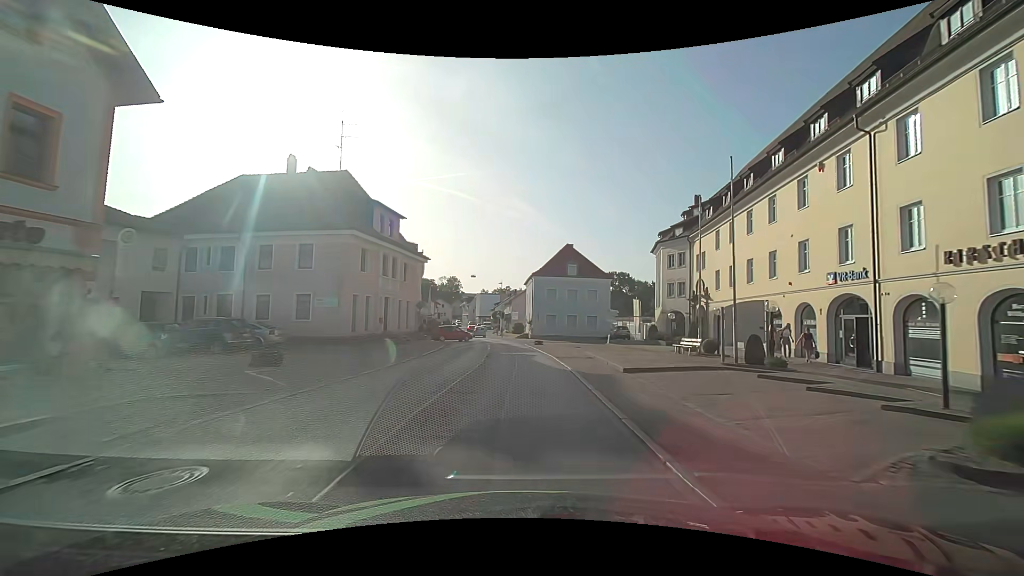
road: secondary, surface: asphalt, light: Day
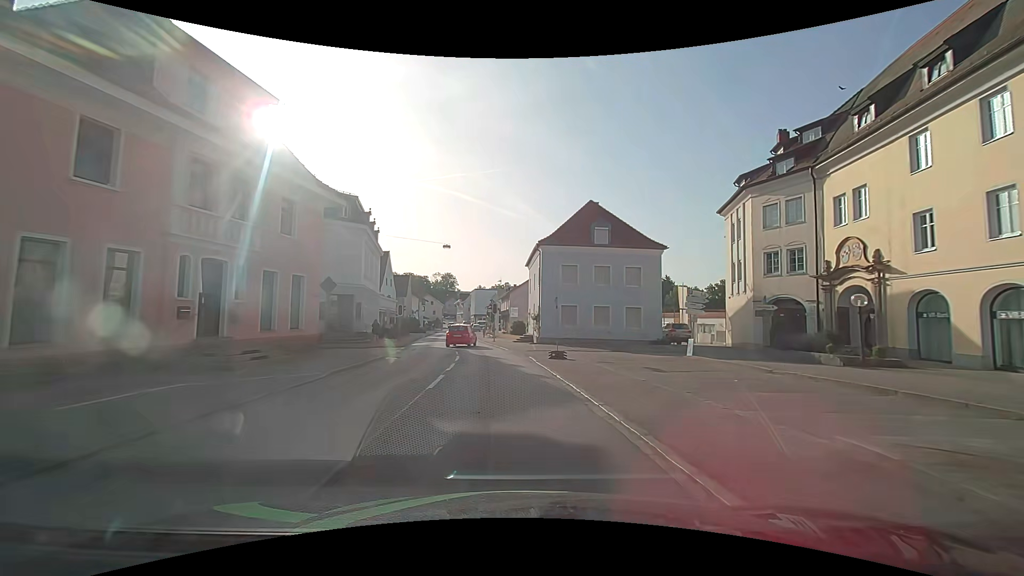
(0.0, +21.2) m; 0°
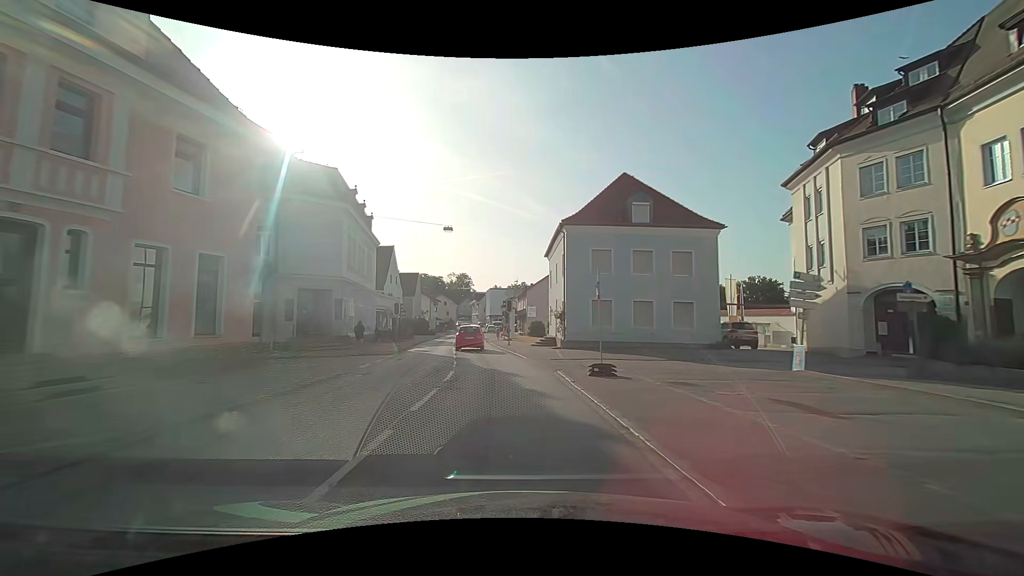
(-0.1, +7.3) m; -1°
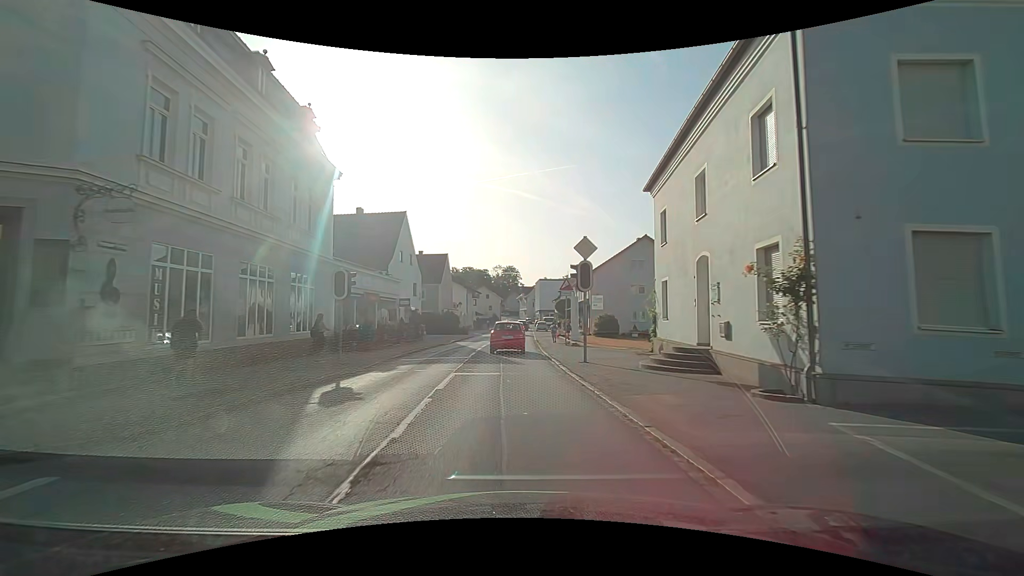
(-1.2, +20.0) m; -7°
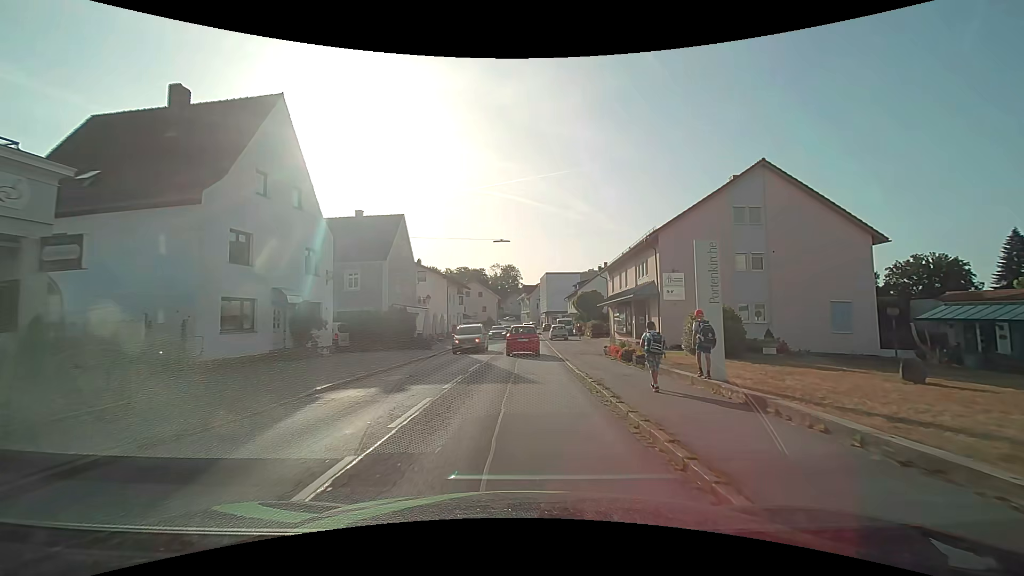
(-0.1, +26.9) m; +1°
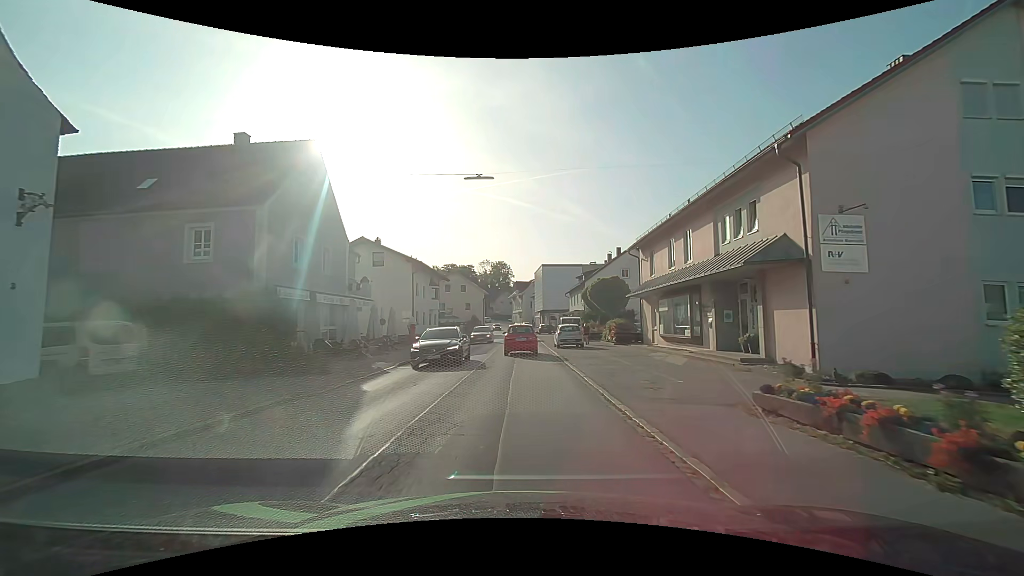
(-0.1, +16.4) m; +1°
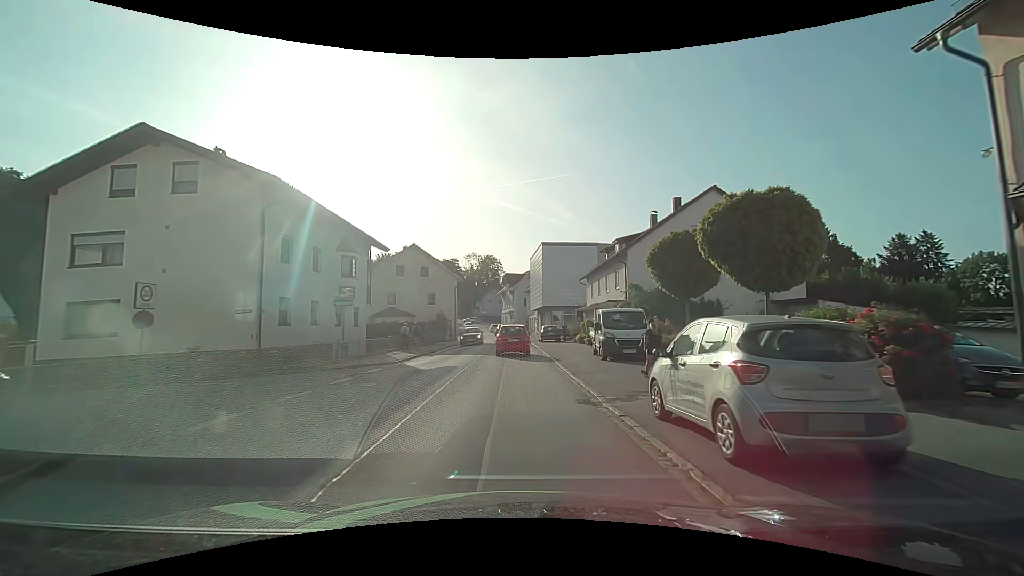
(0.0, +26.2) m; +1°
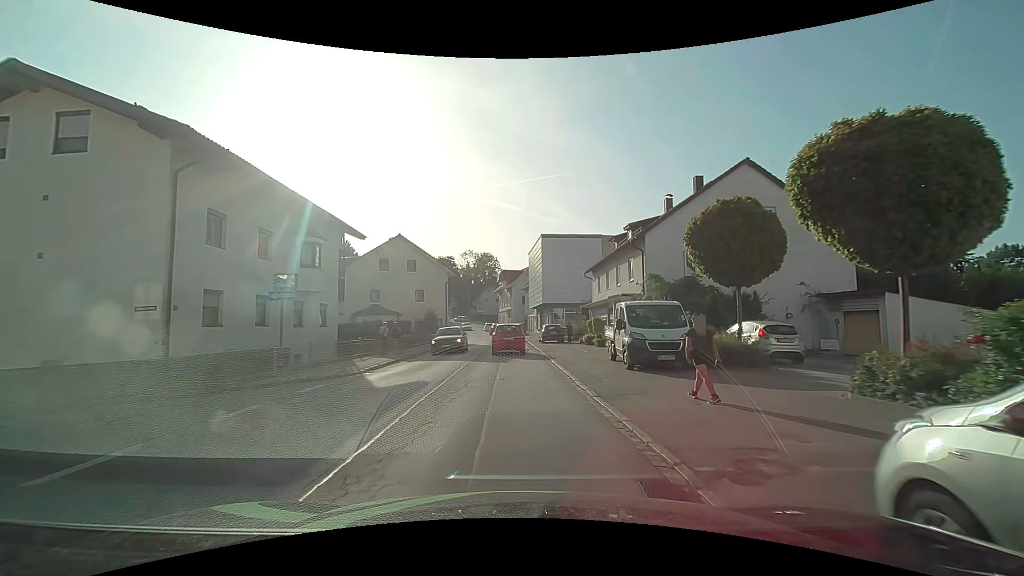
(0.0, +5.1) m; 0°
(0, +10) (0, +20) (0, +30) (0, +40) (-1, +50) (-1, +60) (-2, +70) (-3, +80) (-5, +90) (-6, +100) m
